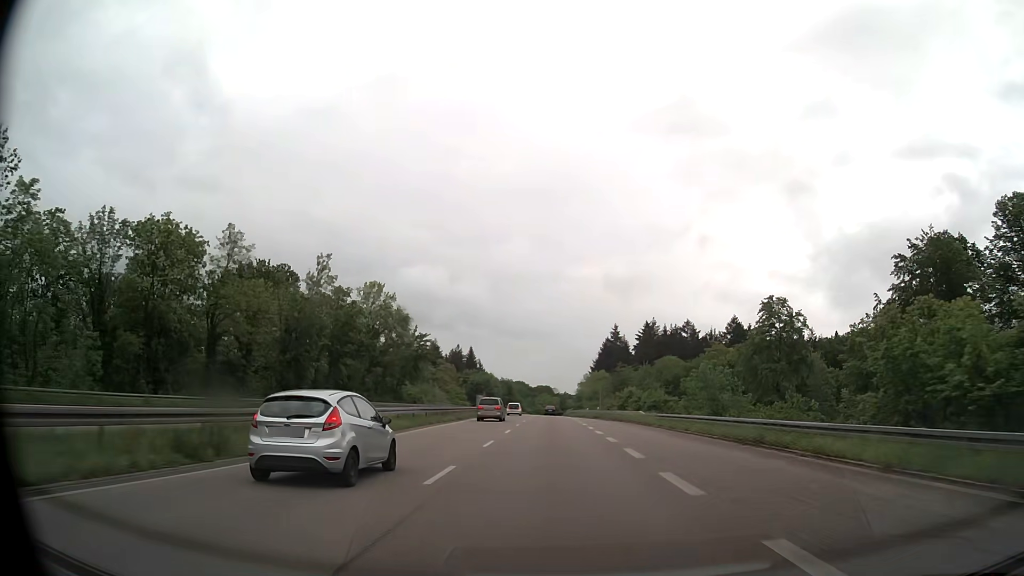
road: trunk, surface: asphalt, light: Day
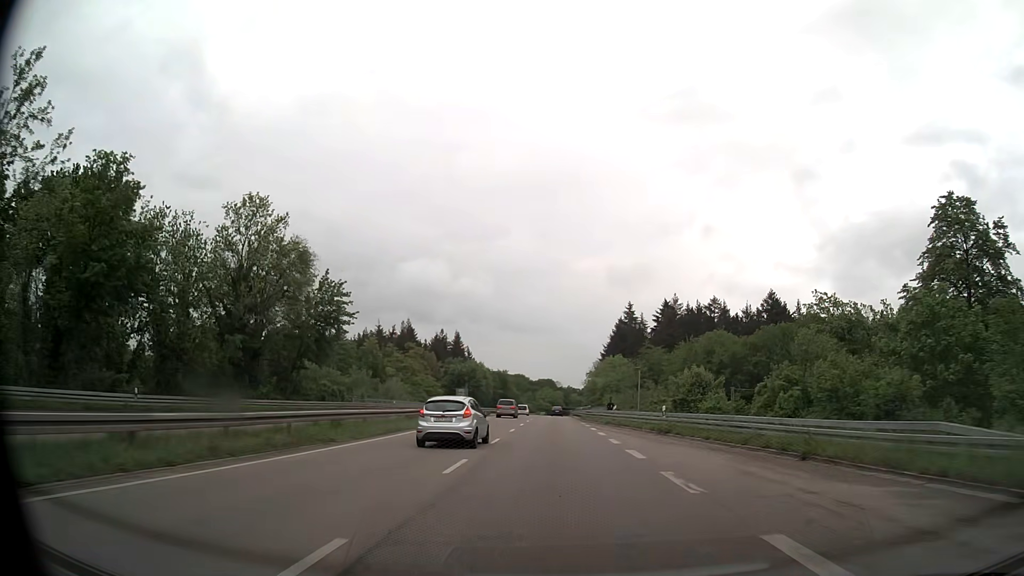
(+0.1, +43.3) m; 0°
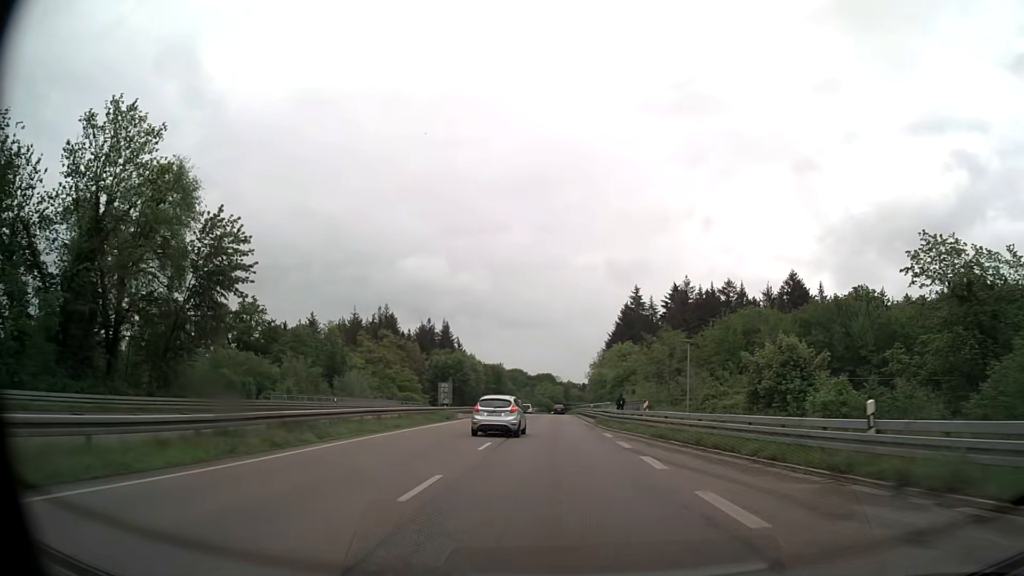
(0.0, +21.6) m; 0°
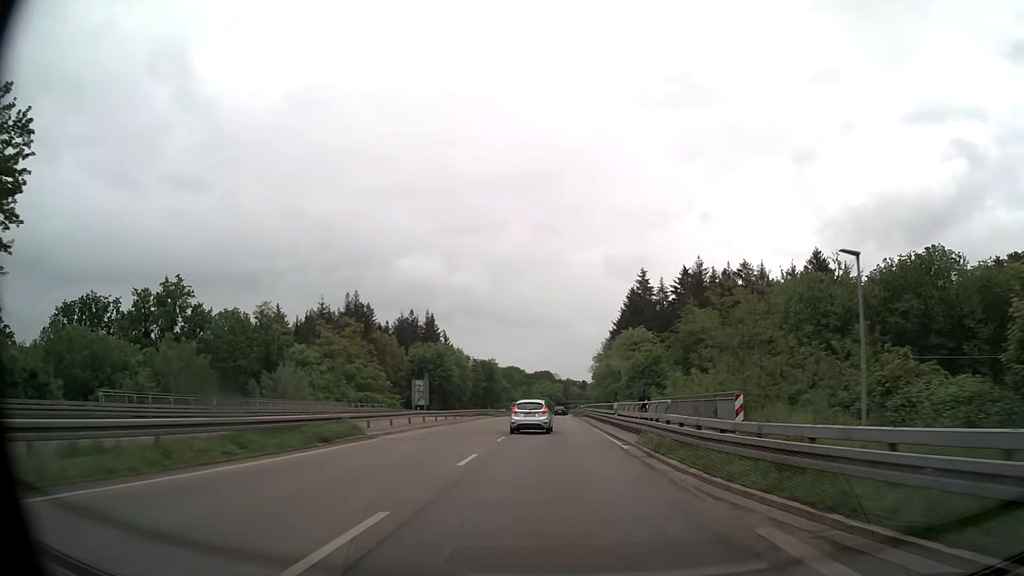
(0.0, +21.7) m; 0°
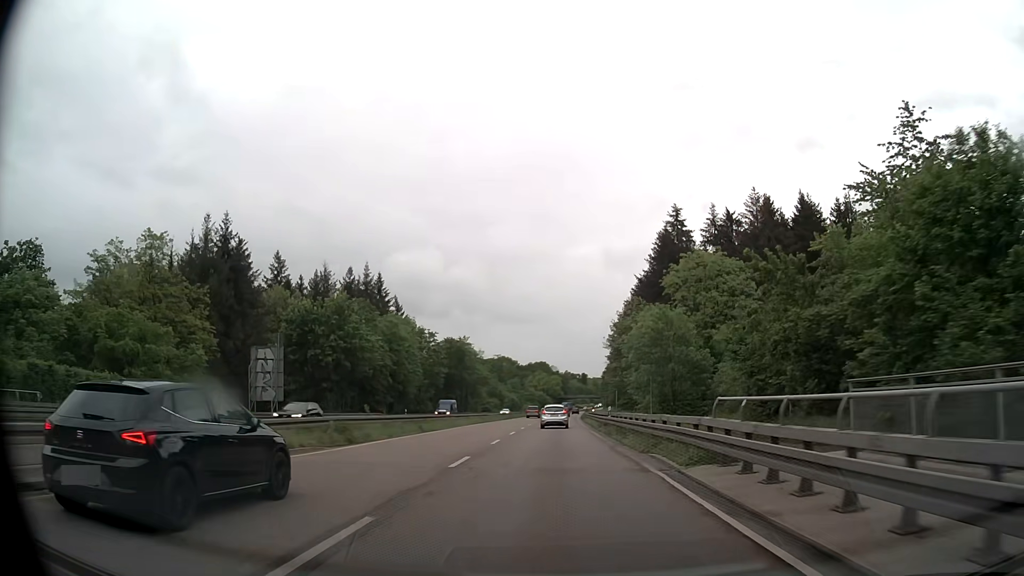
(0.0, +54.0) m; 0°
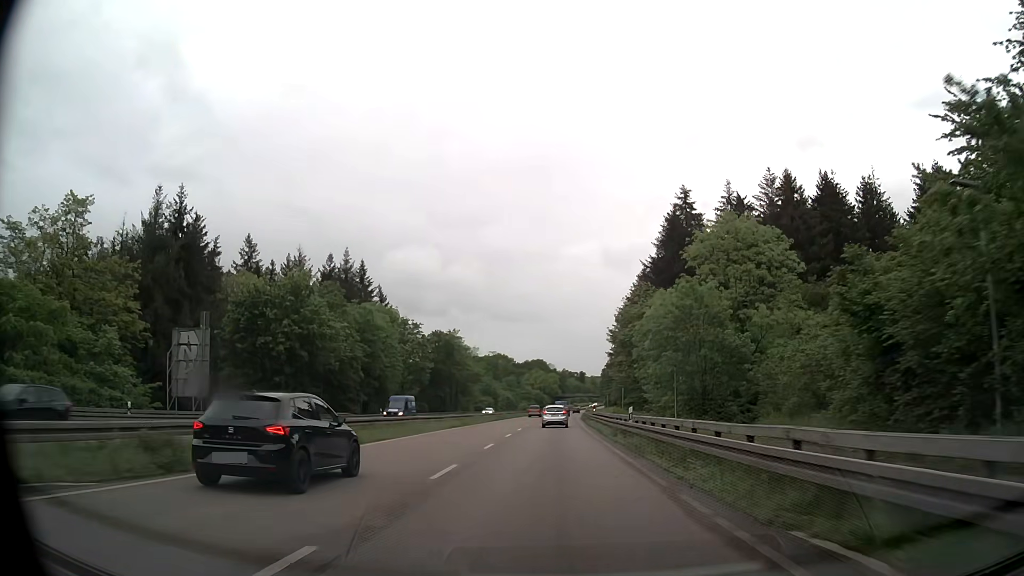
(0.0, +10.7) m; 0°
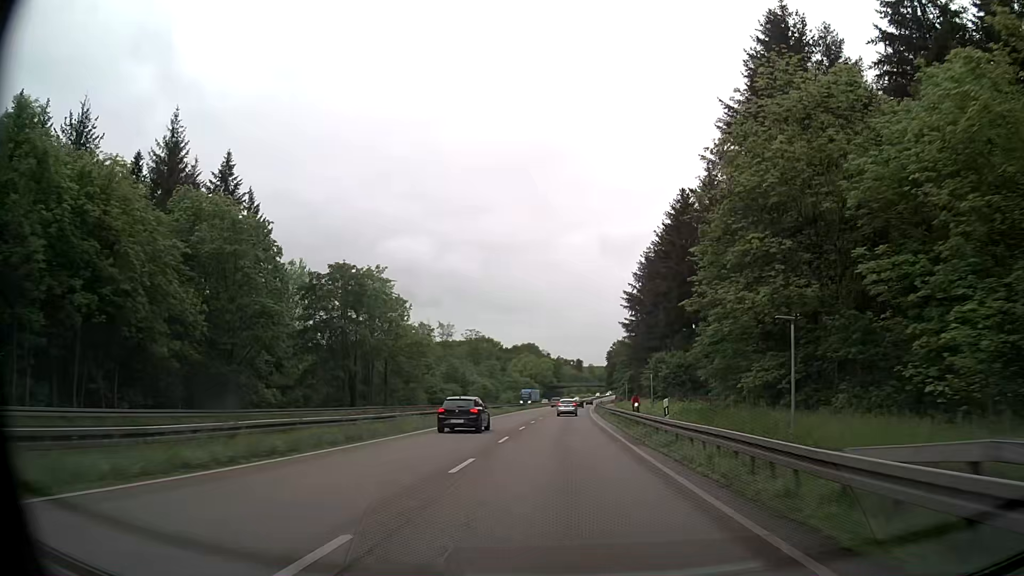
(0.0, +53.2) m; 0°
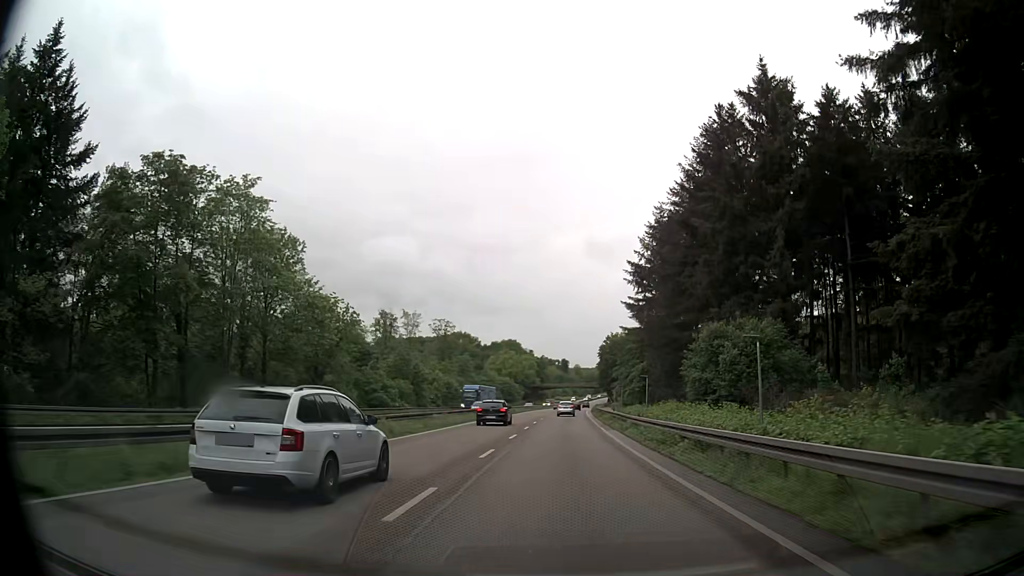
(+0.3, +31.9) m; +1°
(0, +10) (0, +20) (0, +30) (+1, +40) (+1, +50) (+1, +60) (+2, +70) (+2, +80) (+3, +90) (+3, +100) m
